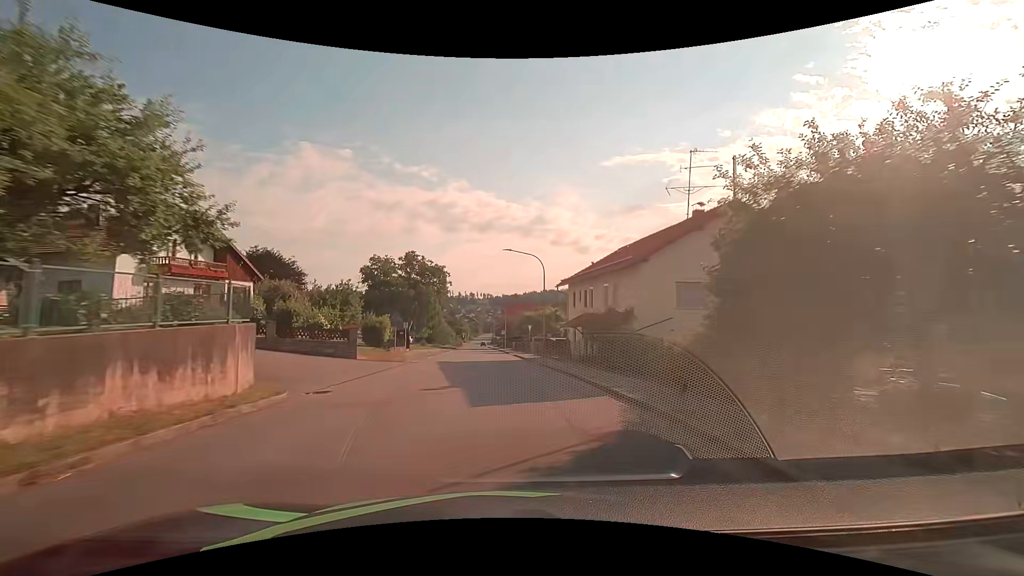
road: tertiary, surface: asphalt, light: Day
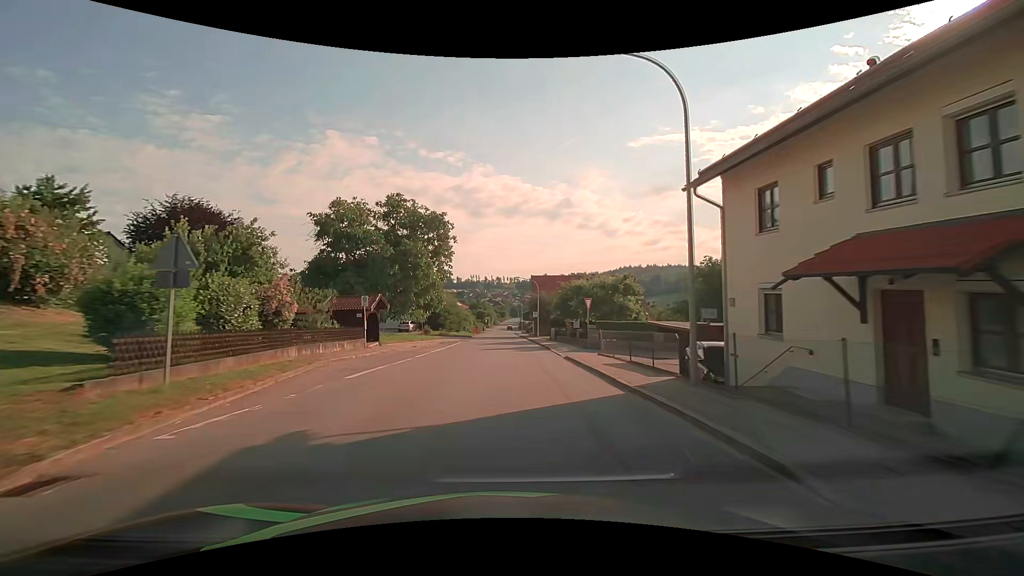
(-0.6, +23.9) m; -3°
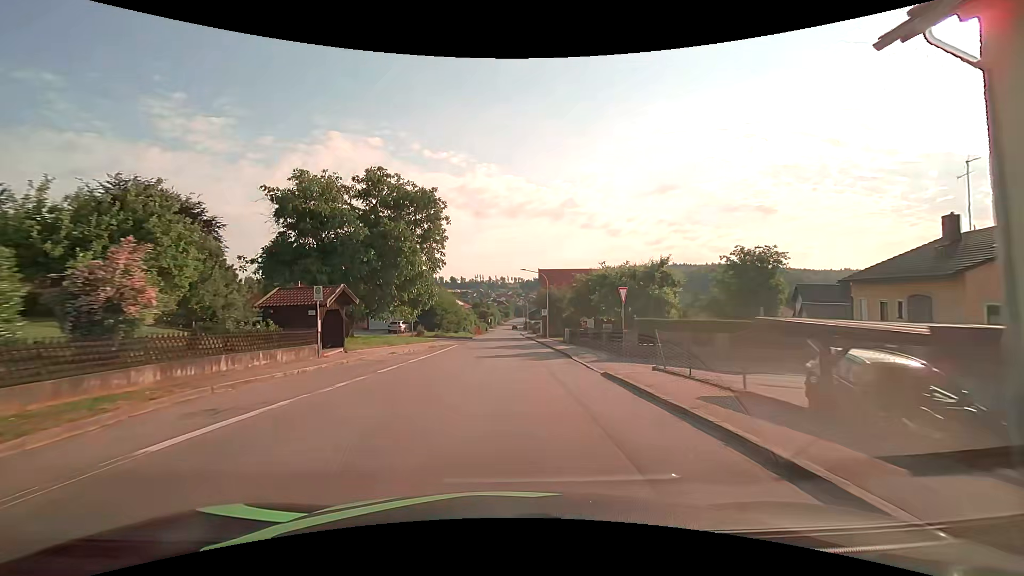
(-0.1, +7.9) m; -1°
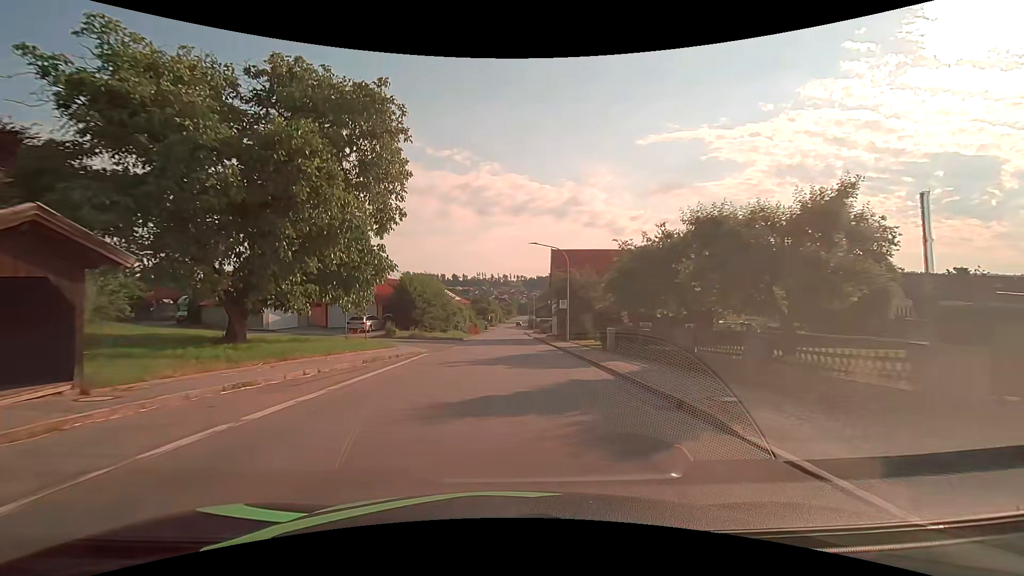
(-0.1, +15.6) m; 0°
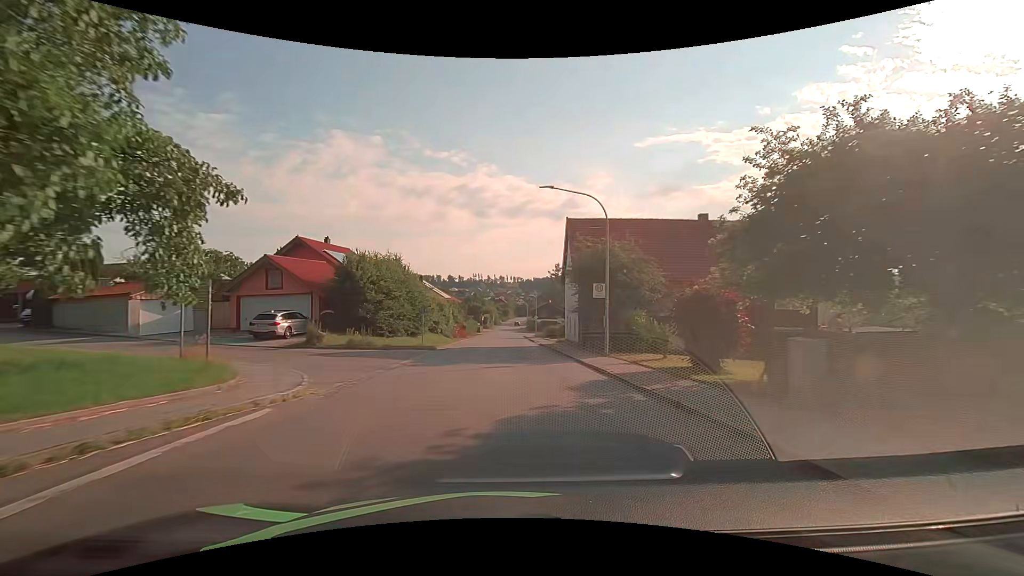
(0.0, +15.4) m; +1°
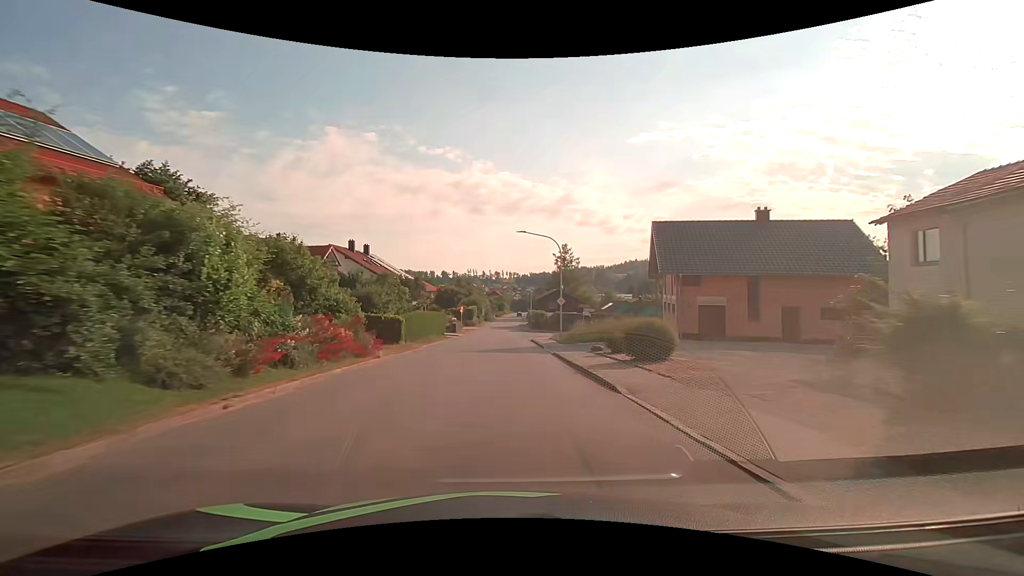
(+0.1, +38.0) m; 0°
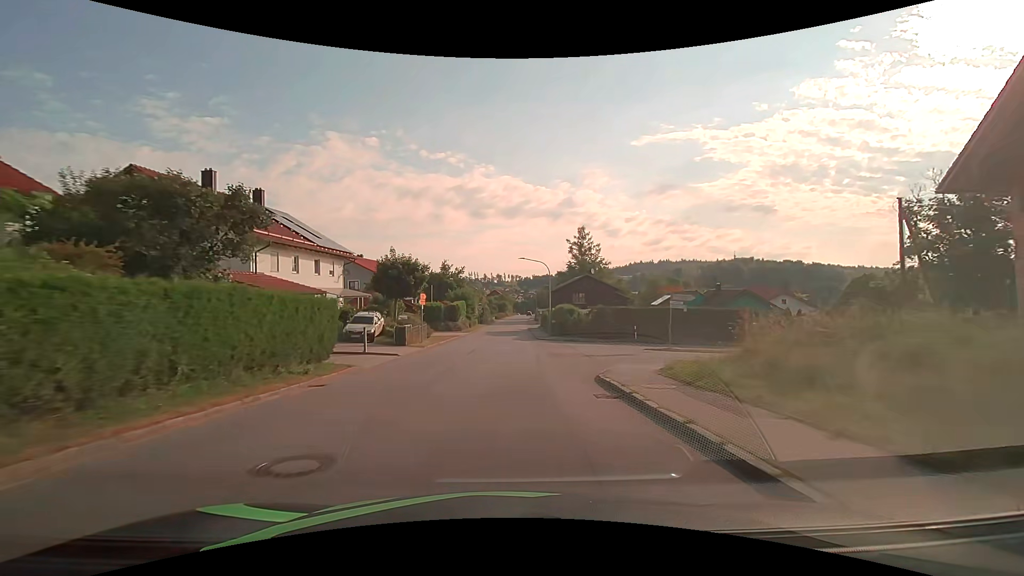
(0.0, +30.5) m; 0°
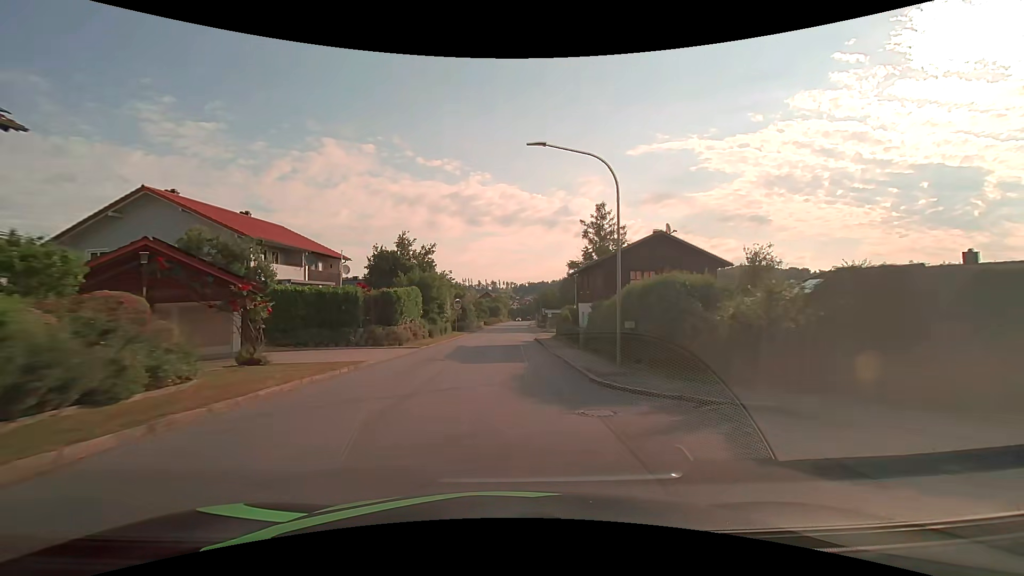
(+0.1, +30.4) m; 0°
